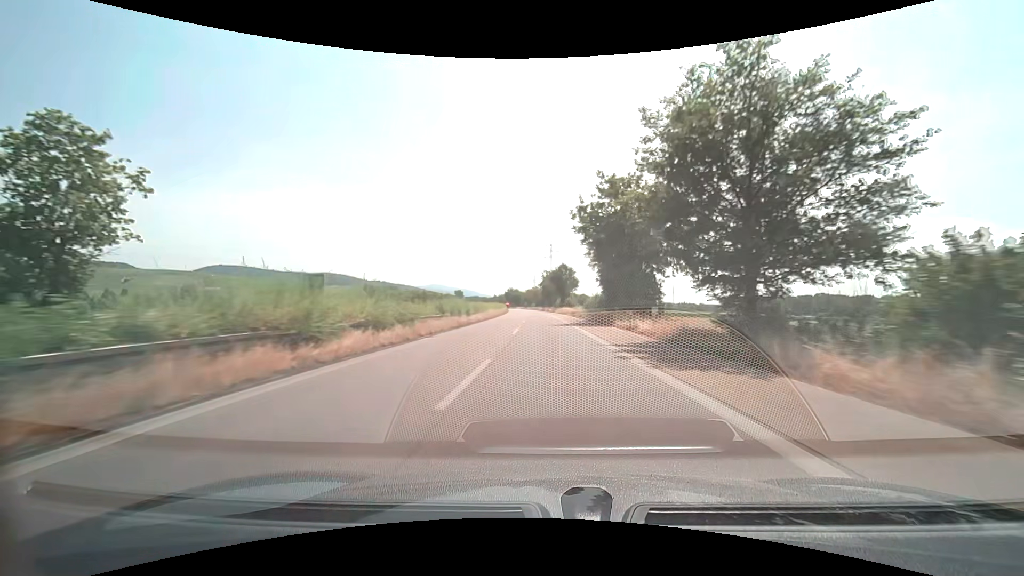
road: trunk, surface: asphalt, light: Day
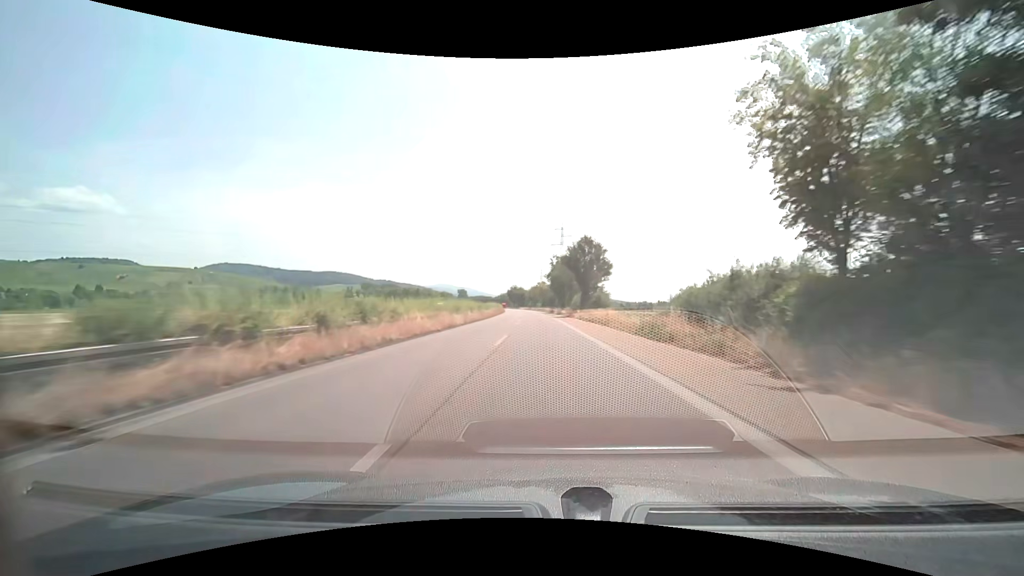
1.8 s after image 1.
(-0.3, +43.7) m; -1°
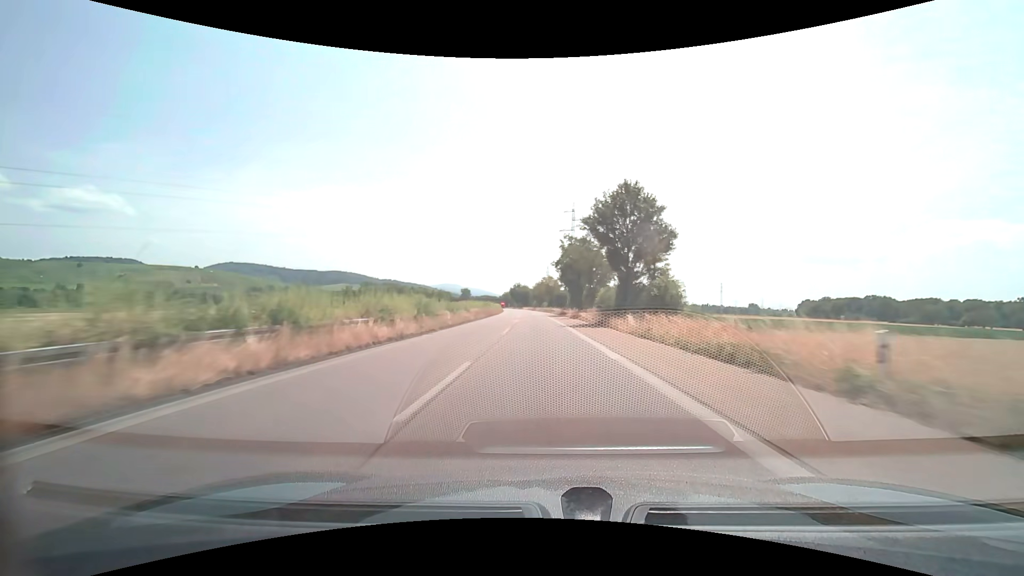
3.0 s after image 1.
(-0.2, +29.1) m; -1°
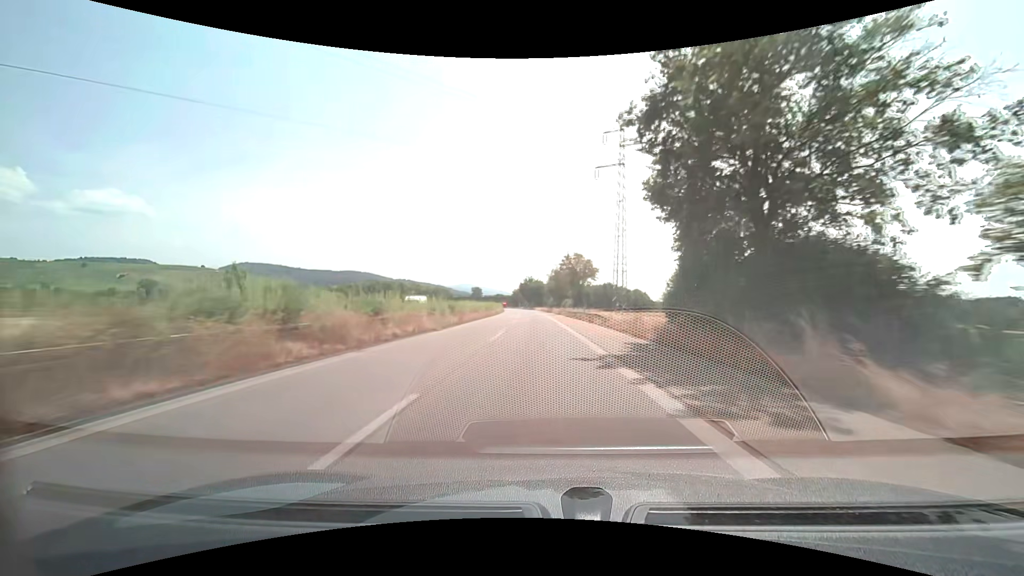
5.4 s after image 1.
(-1.1, +58.3) m; -2°
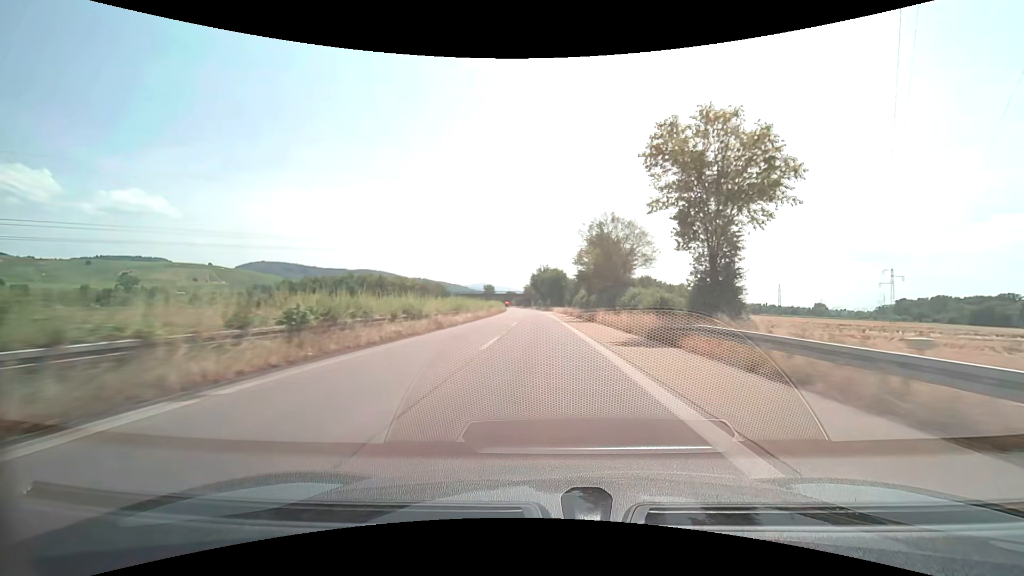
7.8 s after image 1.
(-0.9, +58.4) m; -2°
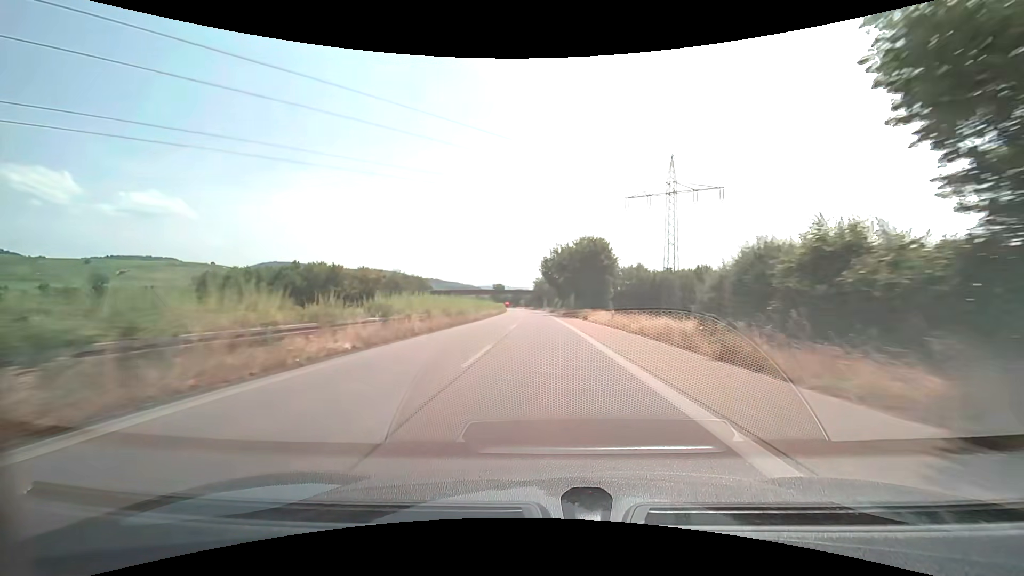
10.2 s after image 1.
(-0.8, +58.3) m; -2°
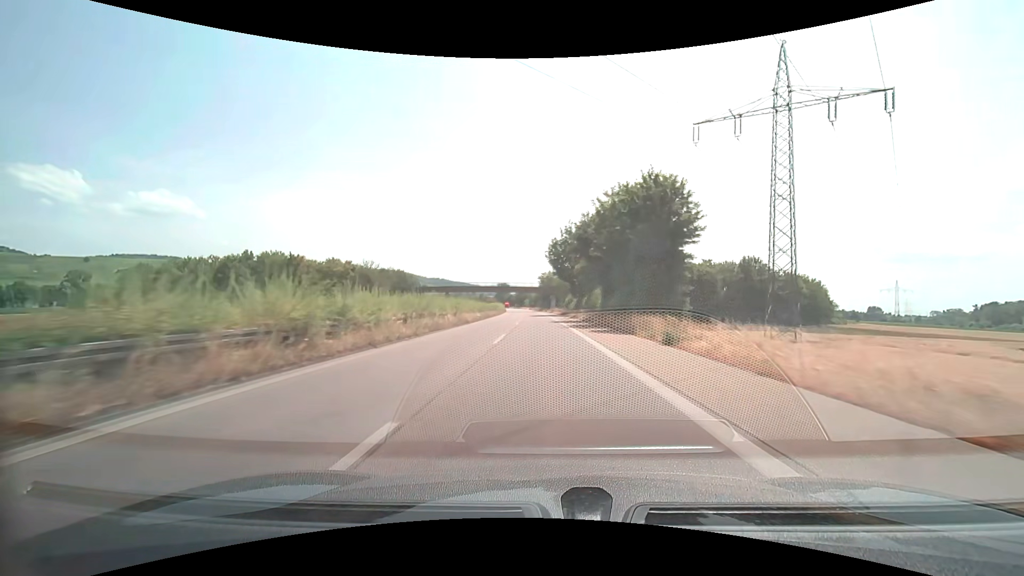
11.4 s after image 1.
(-0.2, +29.1) m; -1°
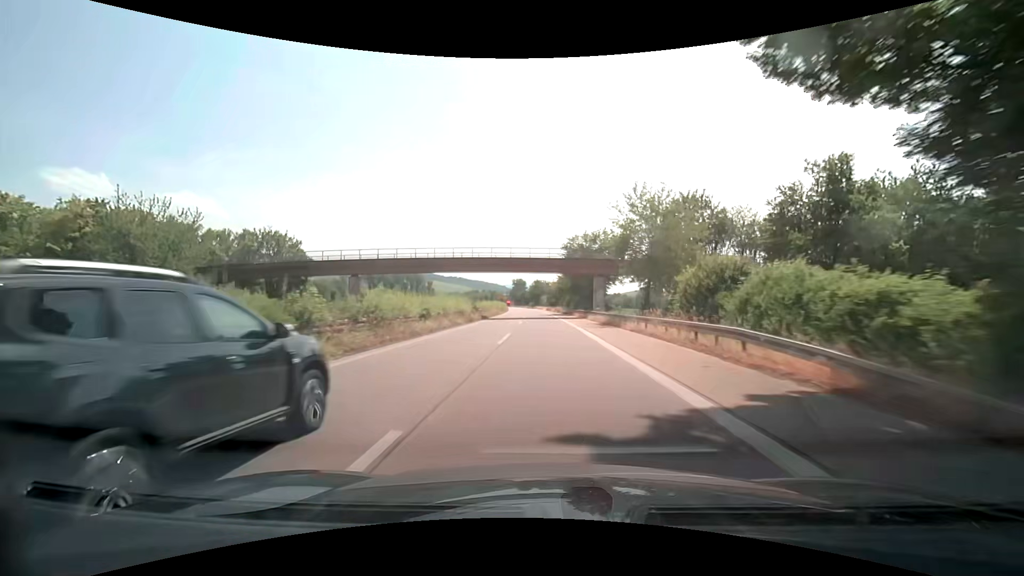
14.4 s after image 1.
(-1.4, +72.5) m; -2°
(0, +10) (0, +20) (0, +30) (0, +40) (-1, +50) (-1, +60) (-1, +70) (-2, +80) (-2, +90) (-2, +100) m
